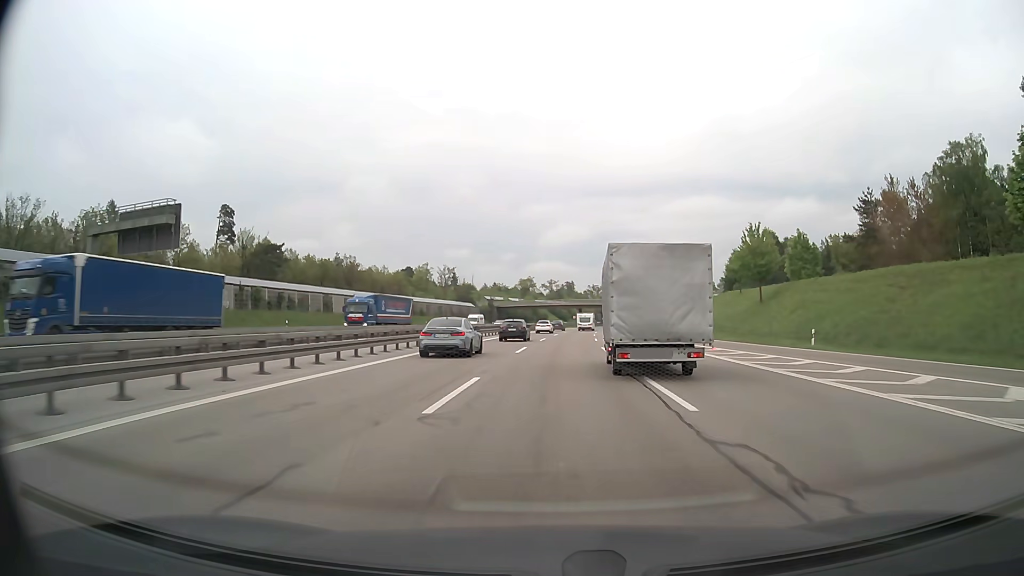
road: motorway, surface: asphalt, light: Day
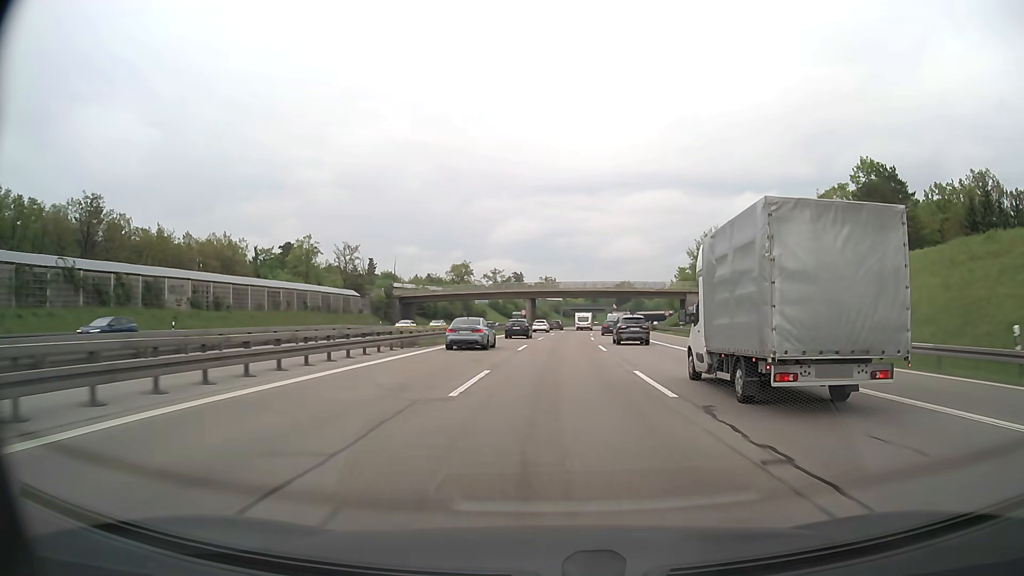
(+2.7, +70.8) m; +4°
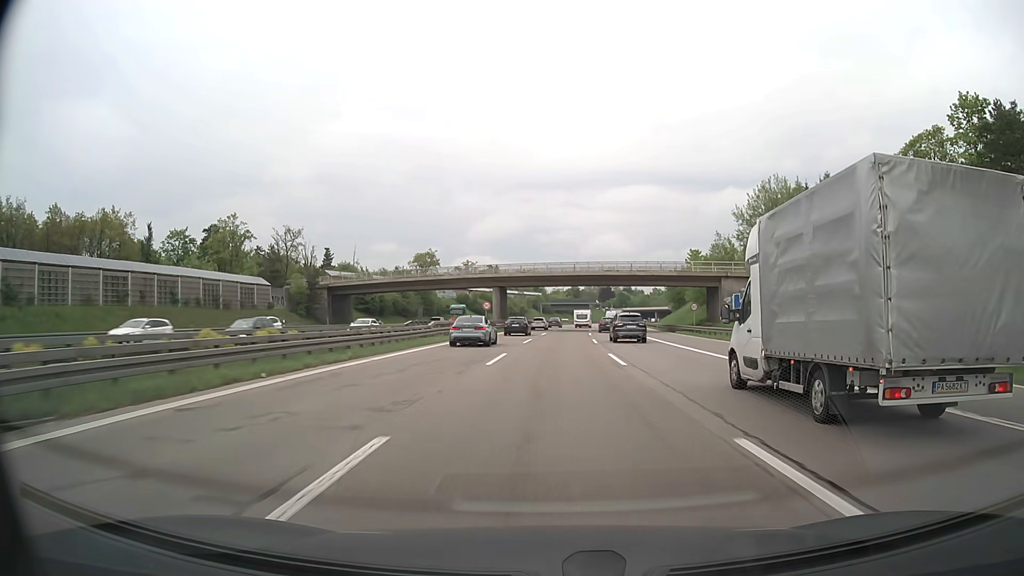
(+0.4, +29.0) m; +2°
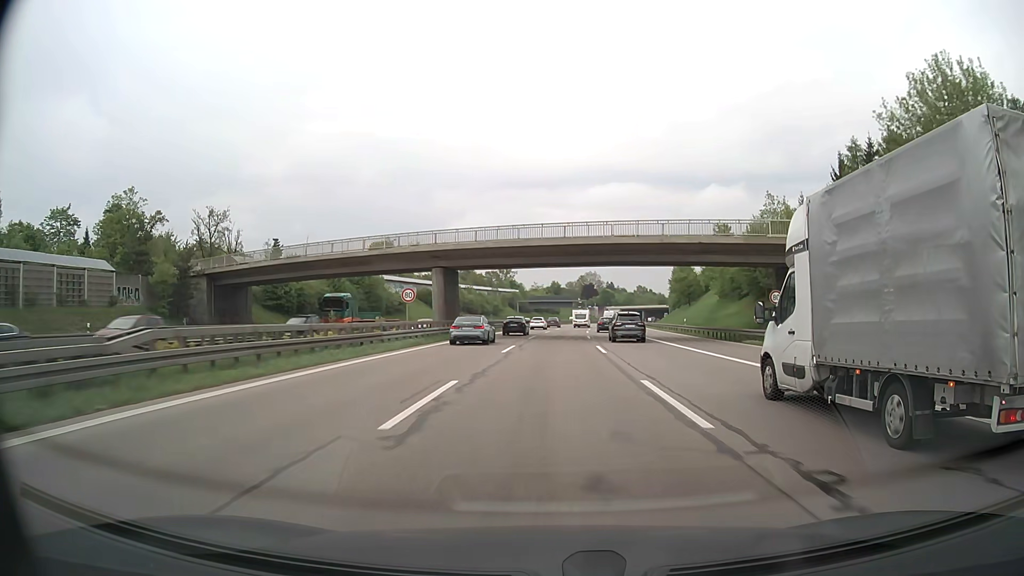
(+0.4, +28.5) m; +2°
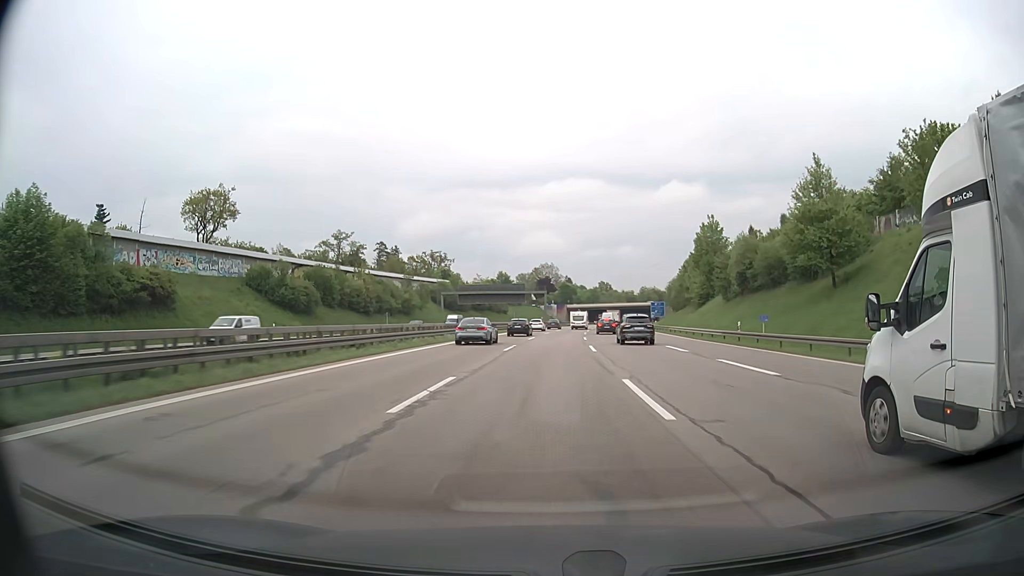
(+2.6, +70.3) m; +4°
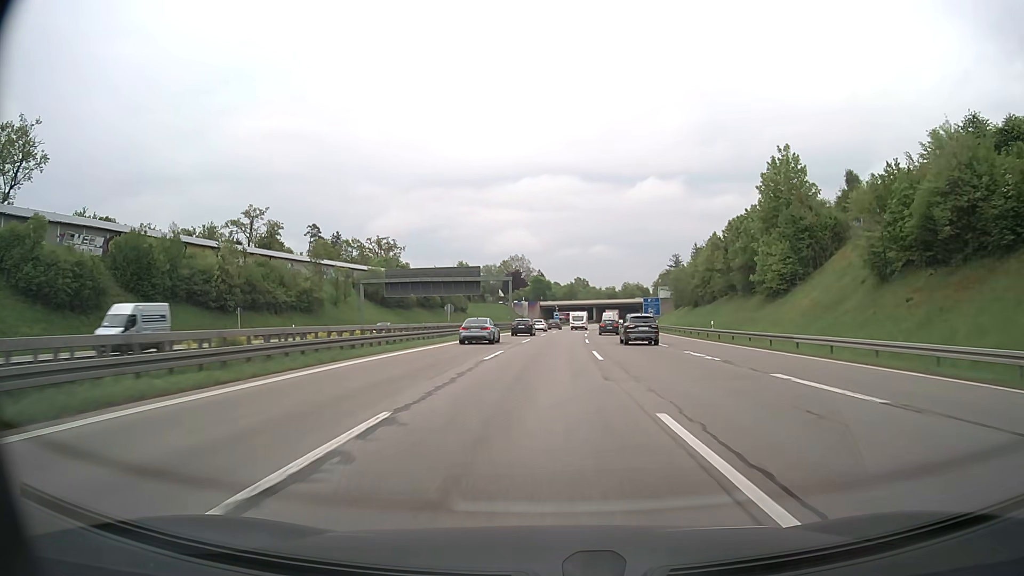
(+0.8, +42.6) m; +2°
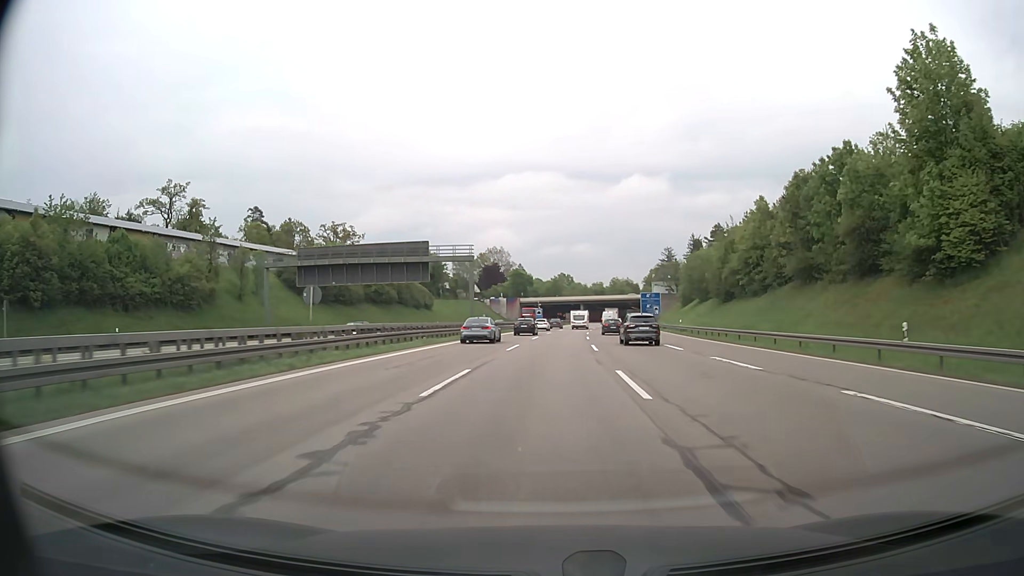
(+0.4, +28.5) m; +2°
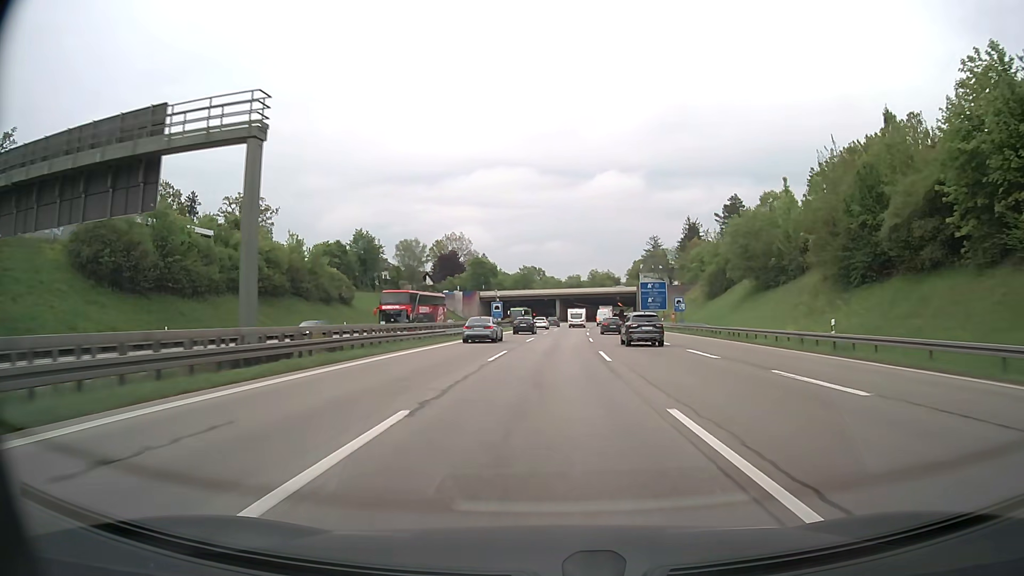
(+0.8, +42.9) m; +2°
(0, +10) (0, +20) (0, +30) (+1, +40) (+1, +50) (+2, +60) (+2, +70) (+3, +80) (+4, +90) (+5, +100) m
